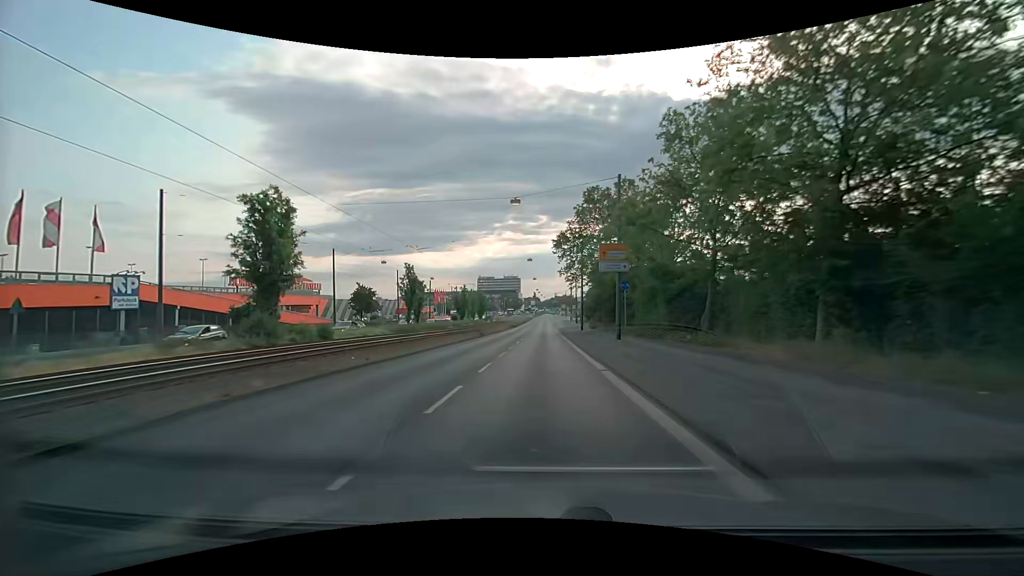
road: primary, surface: asphalt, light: Day
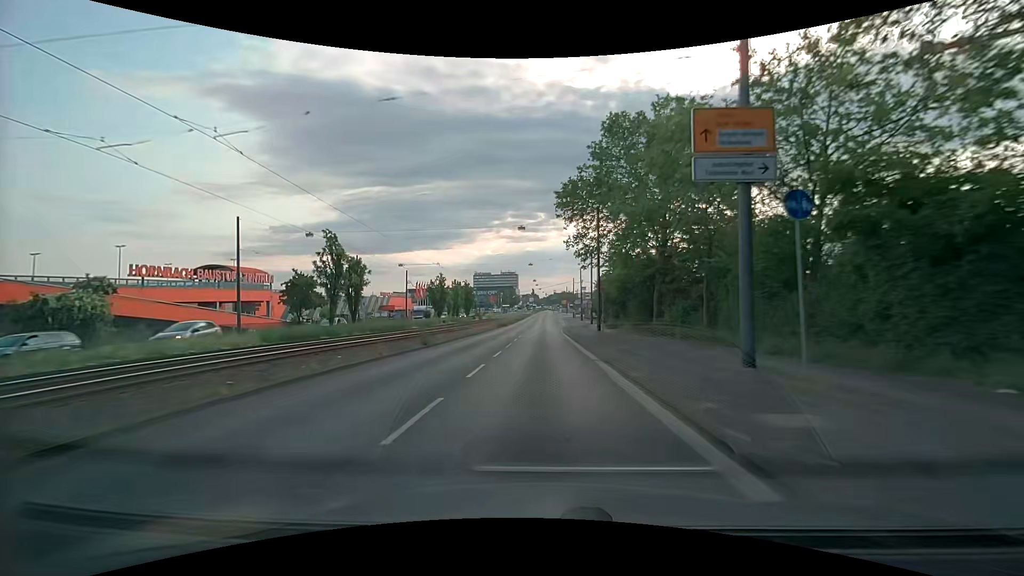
(0.0, +19.9) m; 0°
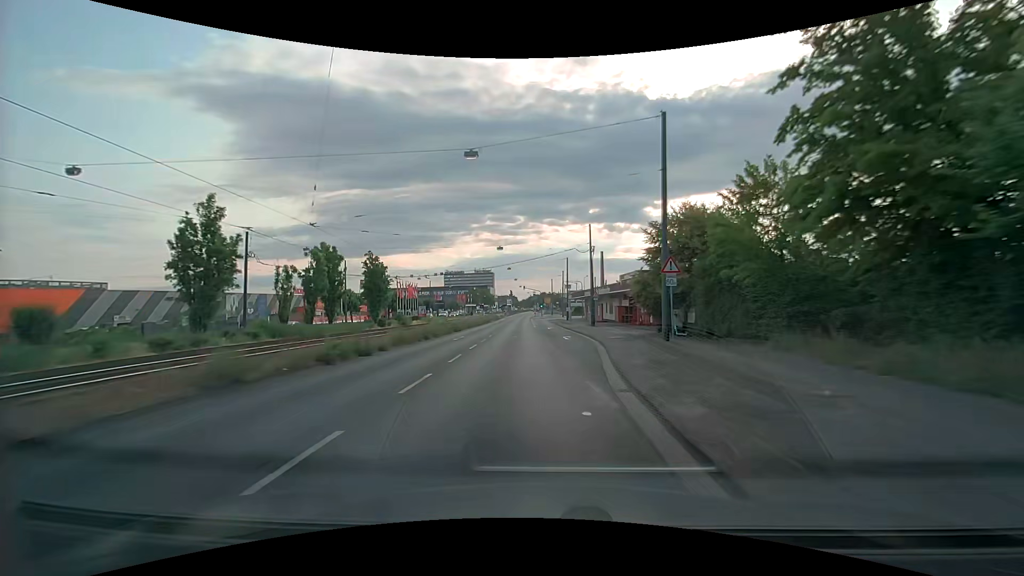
(+0.5, +49.9) m; +2°
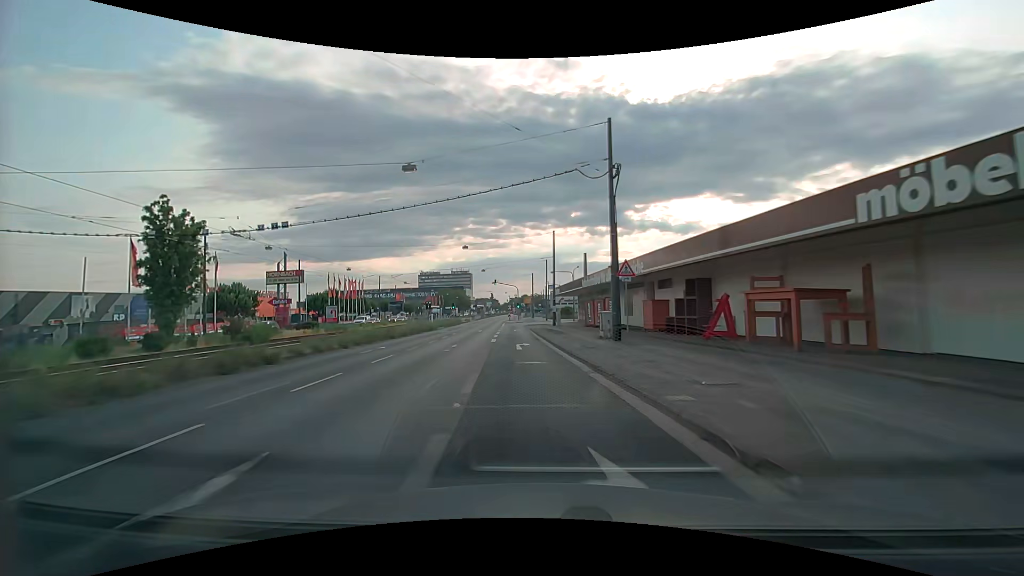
(+1.0, +28.5) m; +2°
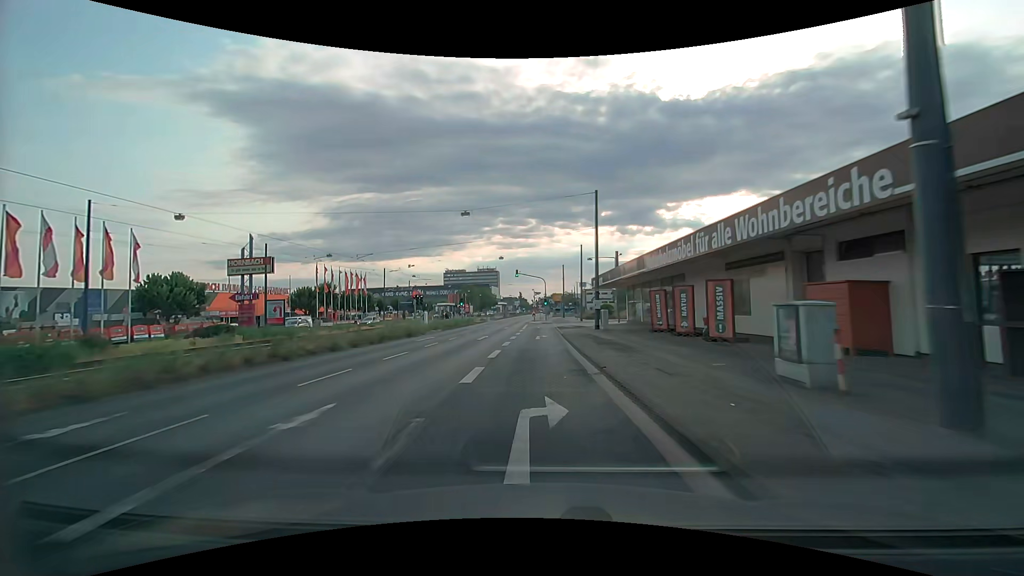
(-0.4, +17.4) m; -4°
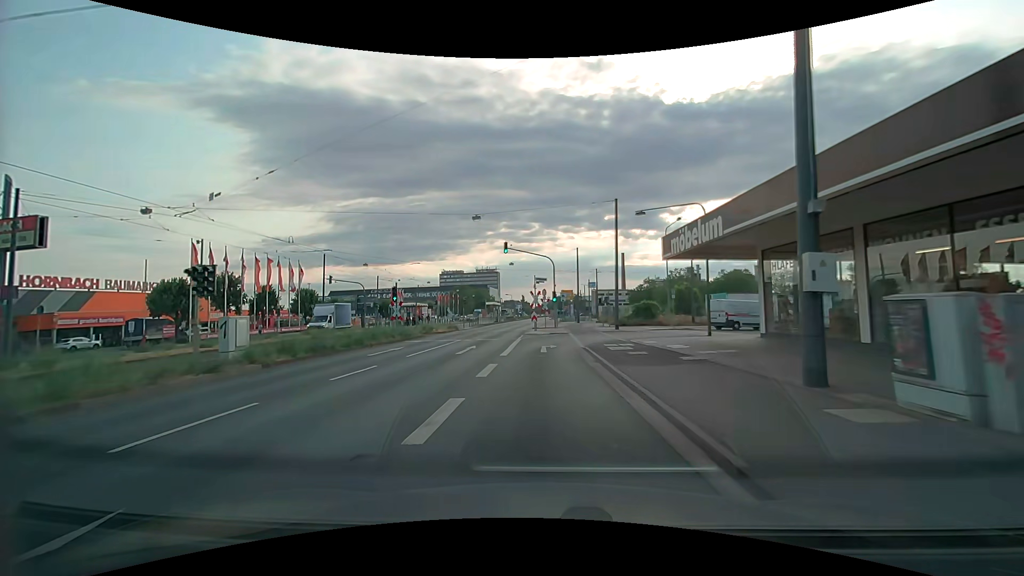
(-0.1, +28.6) m; 0°
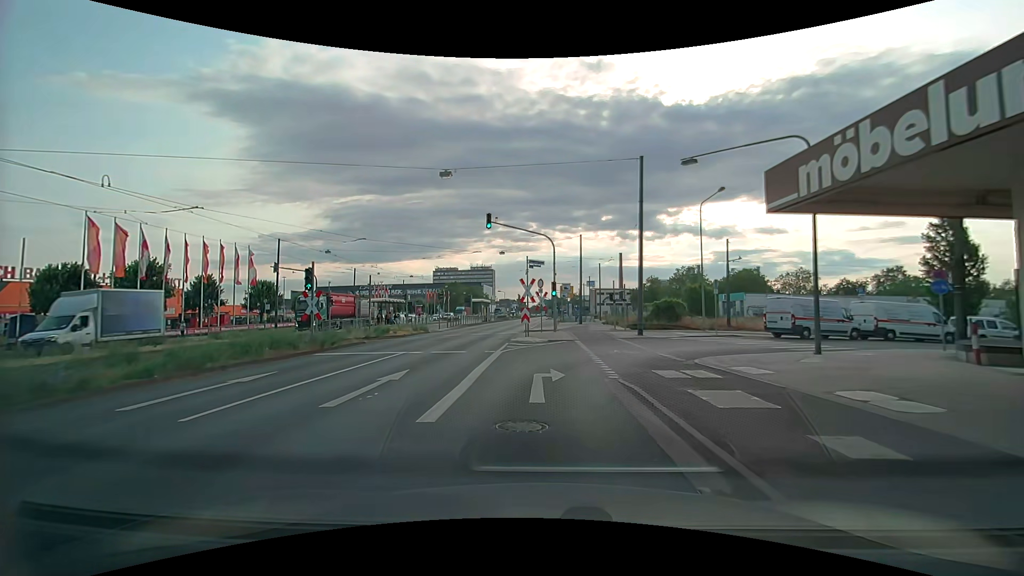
(0.0, +11.0) m; 0°
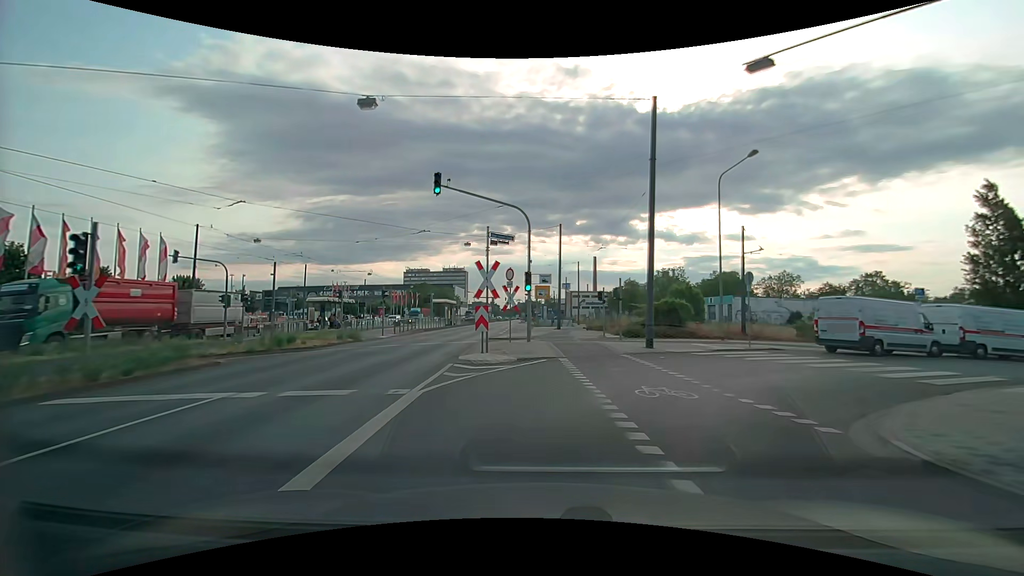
(+0.1, +8.8) m; +2°
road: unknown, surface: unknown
(+2, +10) (+8, +17) (+17, +22) (+27, +24) (+37, +25) (+47, +25) (+56, +21) (+61, +13) (+62, +3) (+62, -7) m
